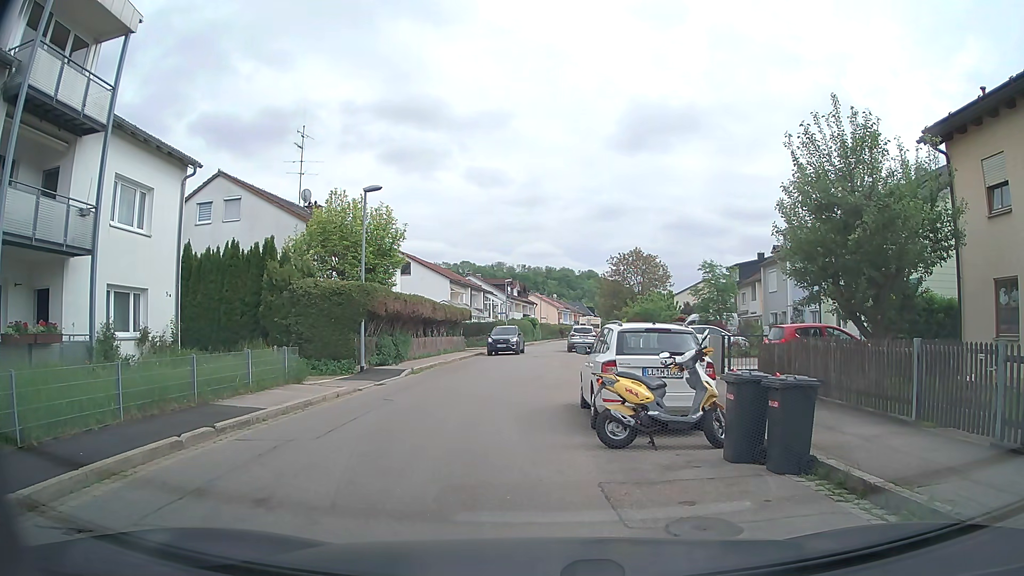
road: tertiary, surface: asphalt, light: Day
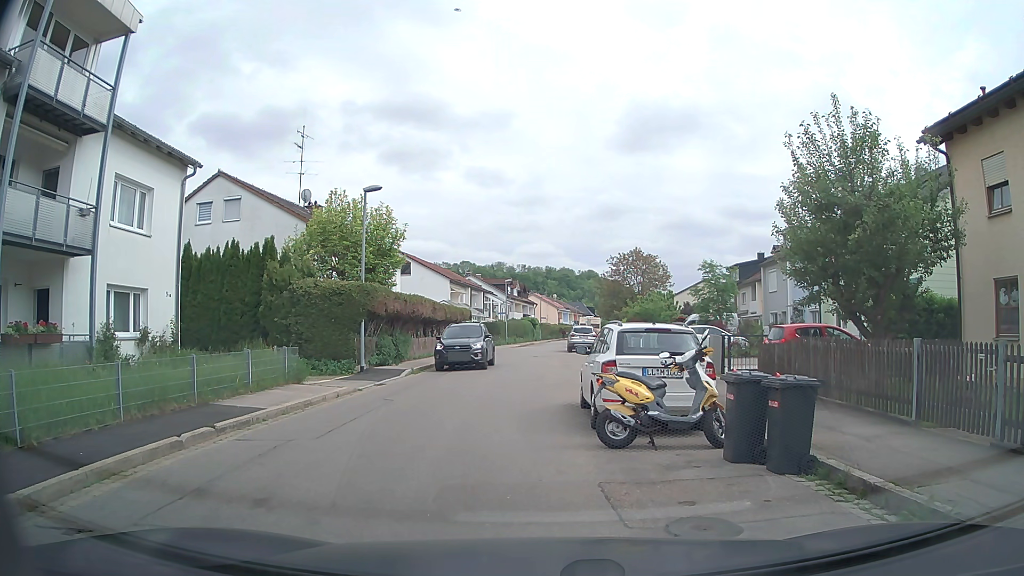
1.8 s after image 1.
(0.0, 0.0) m; 0°
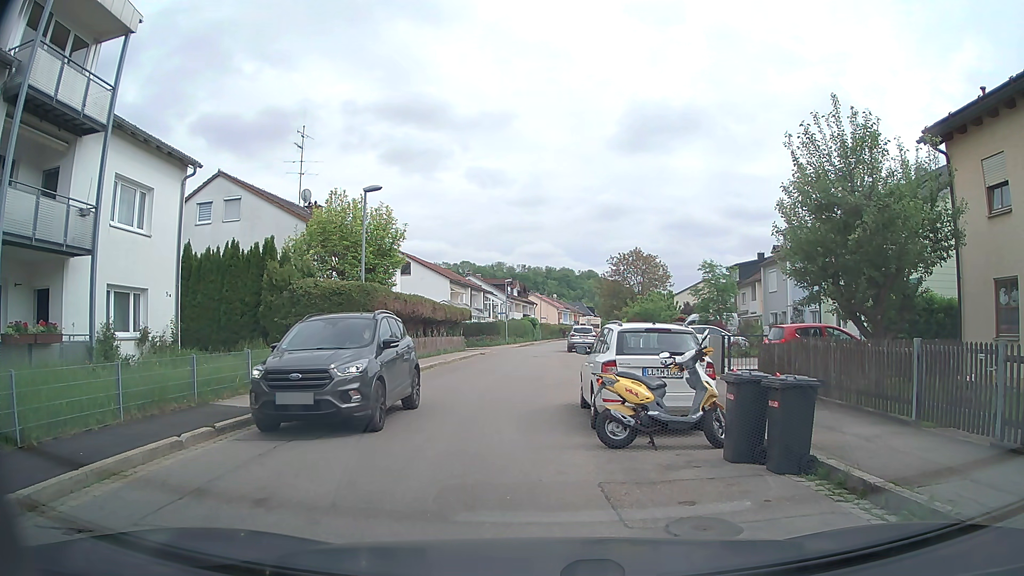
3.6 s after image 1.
(0.0, 0.0) m; 0°
